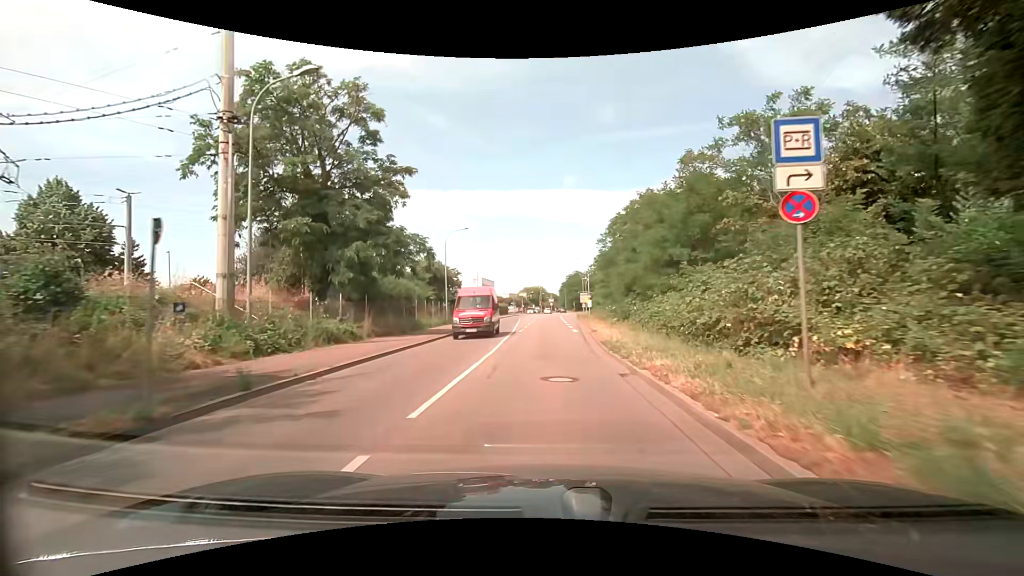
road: secondary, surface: asphalt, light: Day
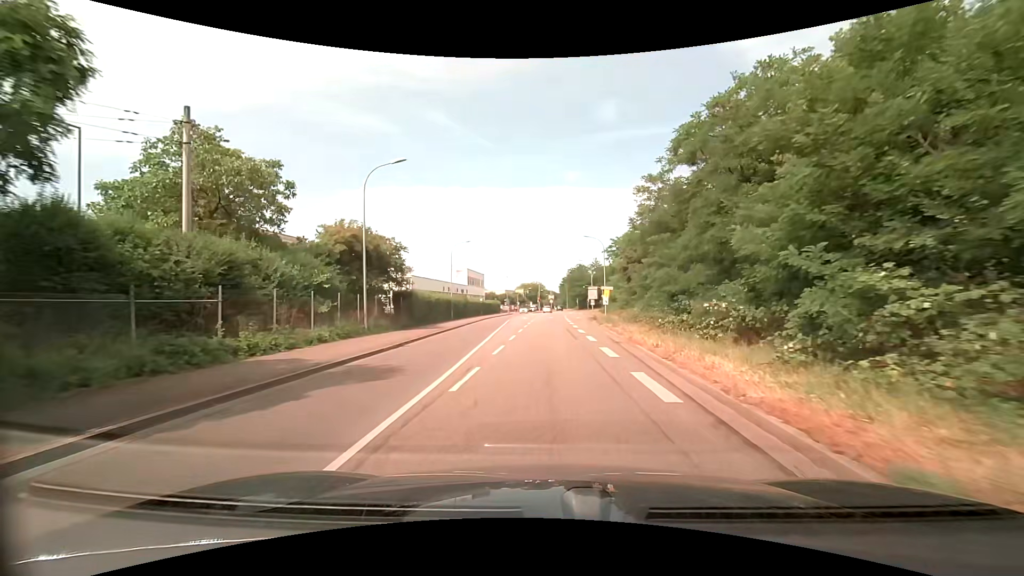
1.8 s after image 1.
(0.0, +21.5) m; 0°
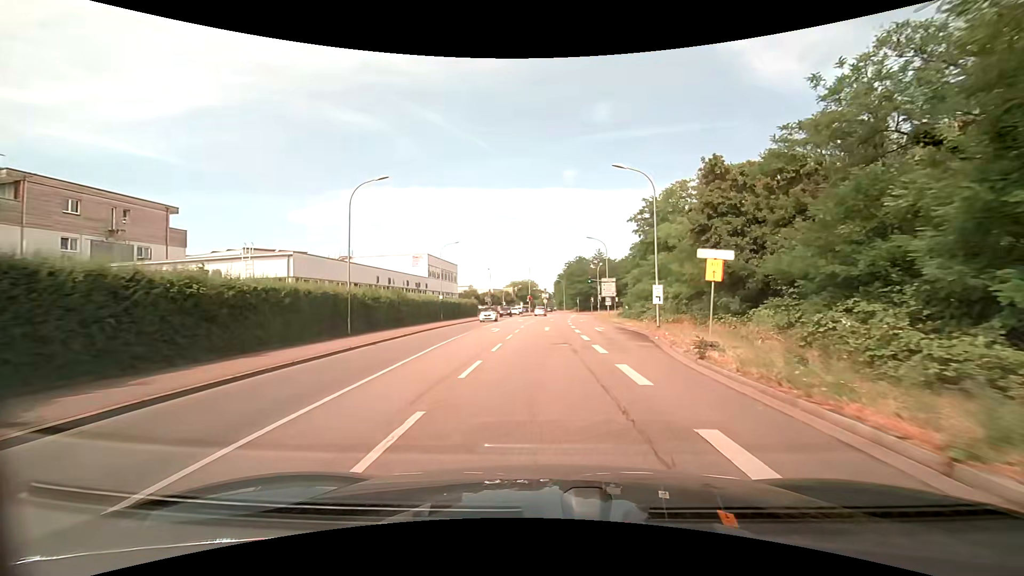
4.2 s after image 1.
(+0.2, +28.6) m; +1°
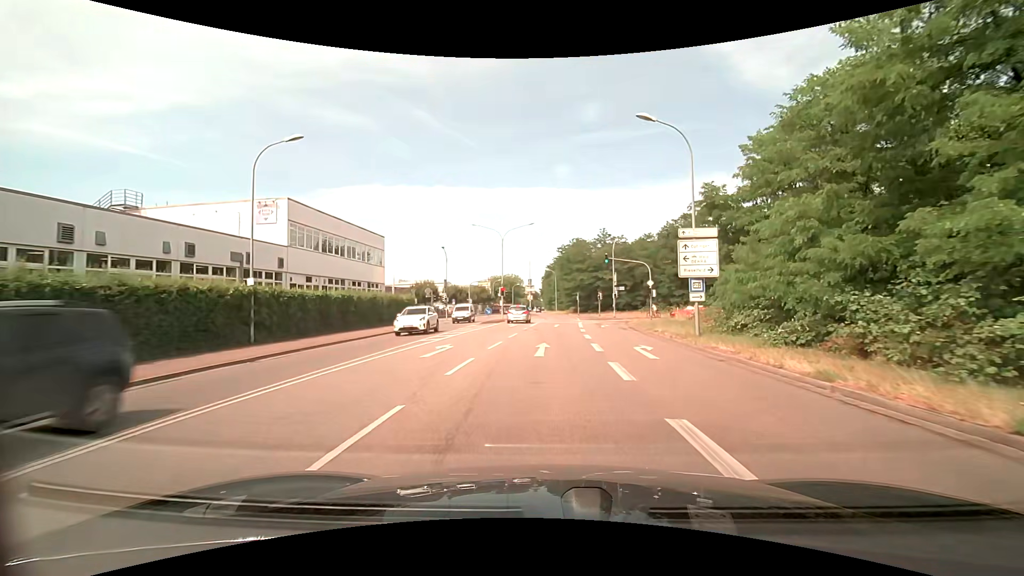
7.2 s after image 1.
(+0.3, +35.7) m; +1°
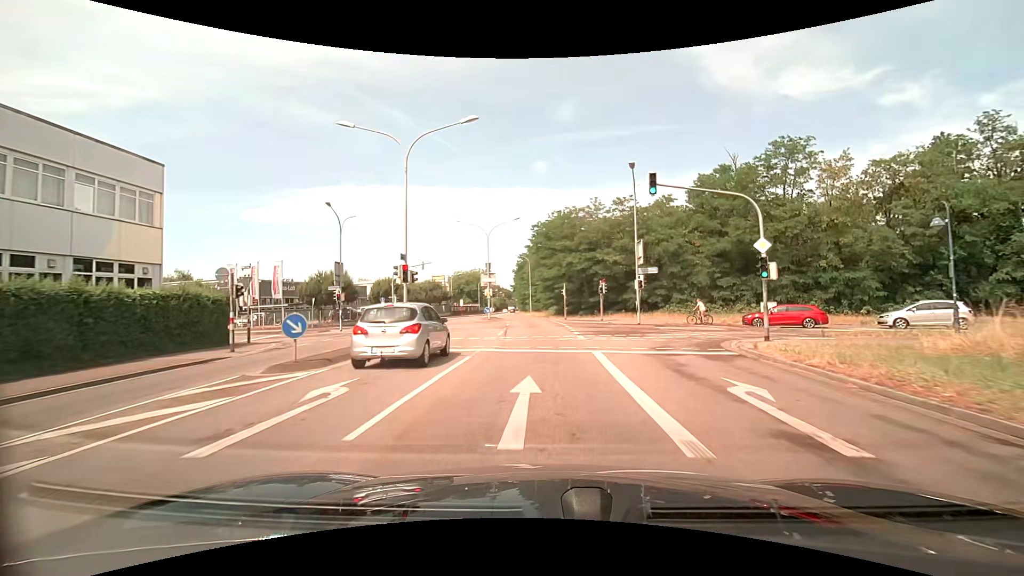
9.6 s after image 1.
(+0.8, +28.6) m; +3°
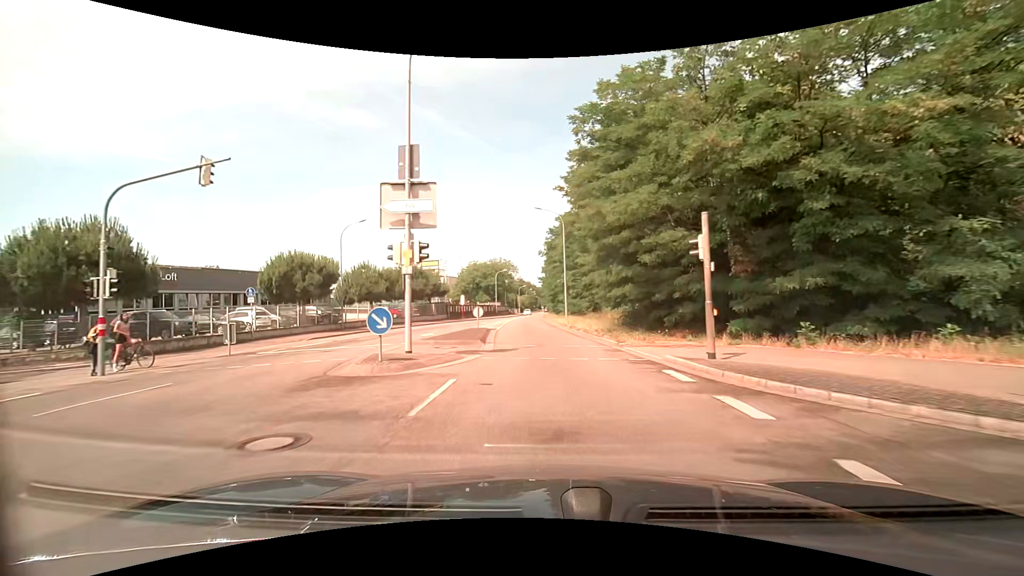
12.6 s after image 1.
(-0.8, +35.8) m; -4°
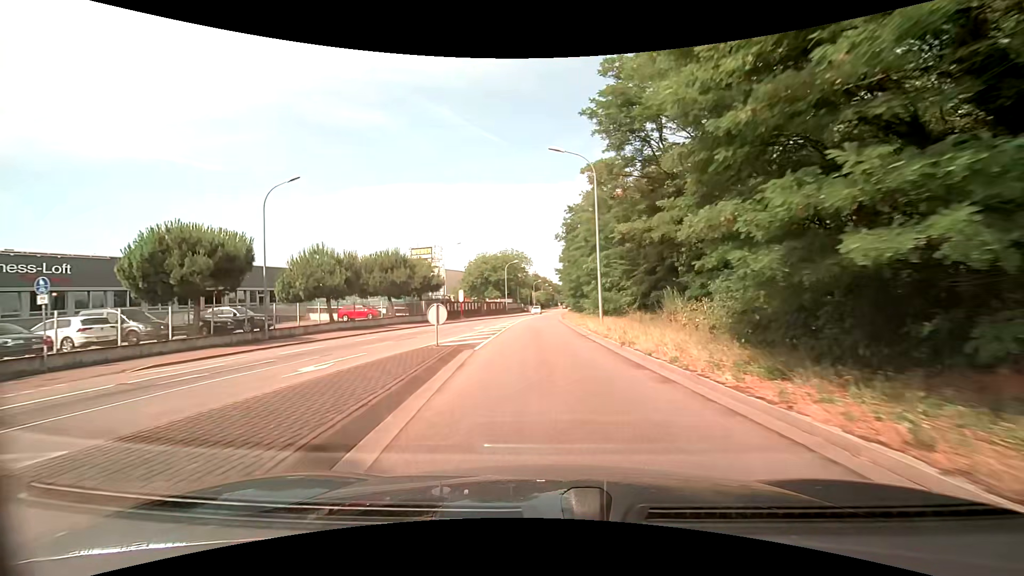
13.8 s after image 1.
(-0.2, +14.3) m; -2°
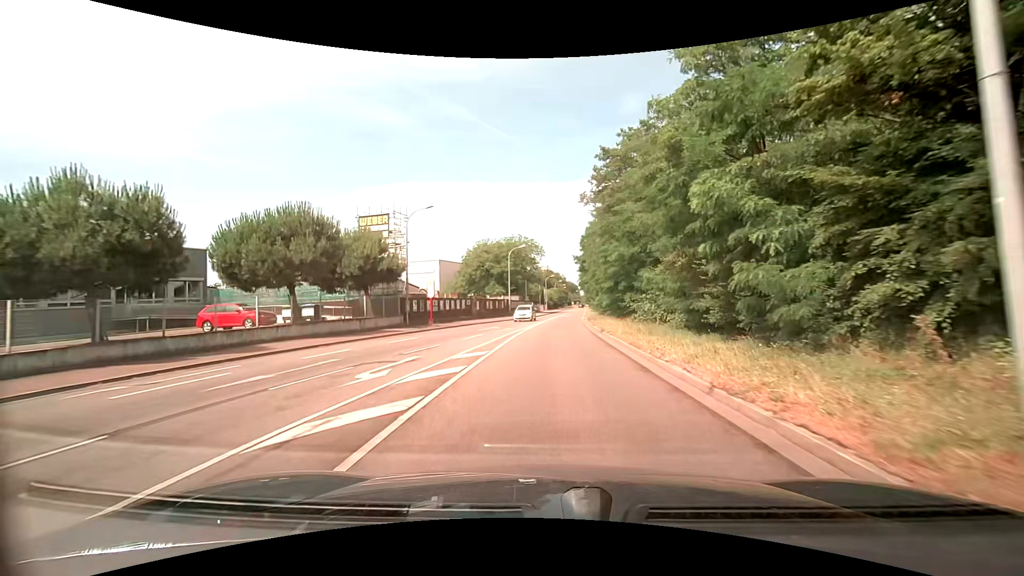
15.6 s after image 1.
(-0.4, +21.5) m; -1°
(0, +10) (0, +20) (0, +30) (+1, +40) (+2, +50) (+2, +60) (+3, +70) (+4, +80) (+5, +90) (+6, +100) m
